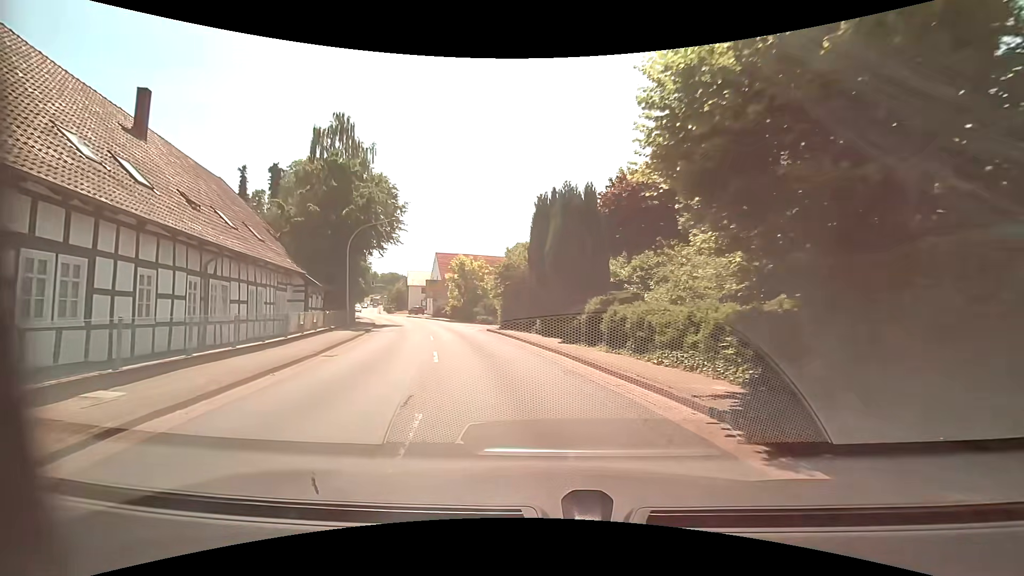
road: primary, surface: asphalt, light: Day
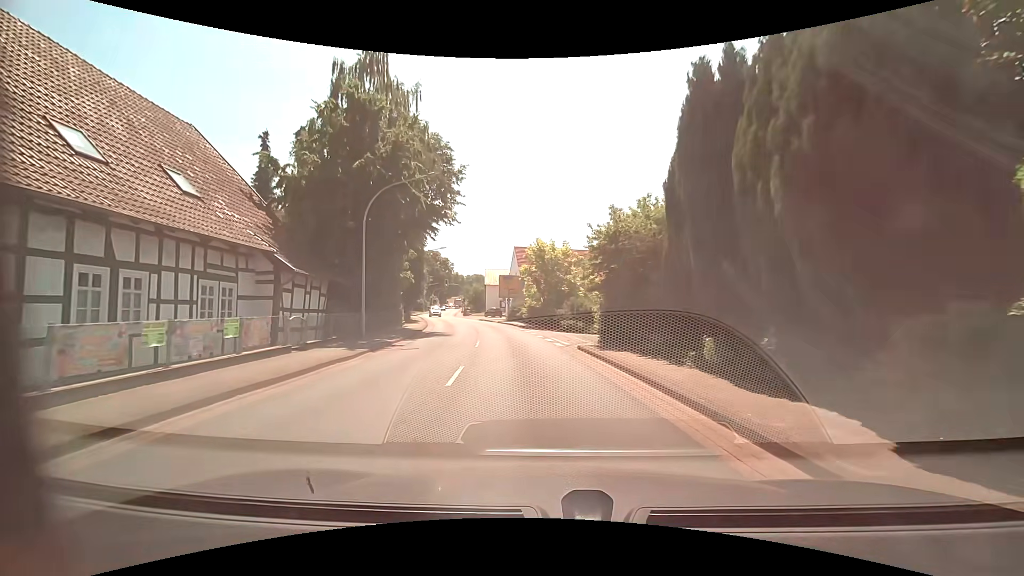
(-1.4, +13.1) m; -10°
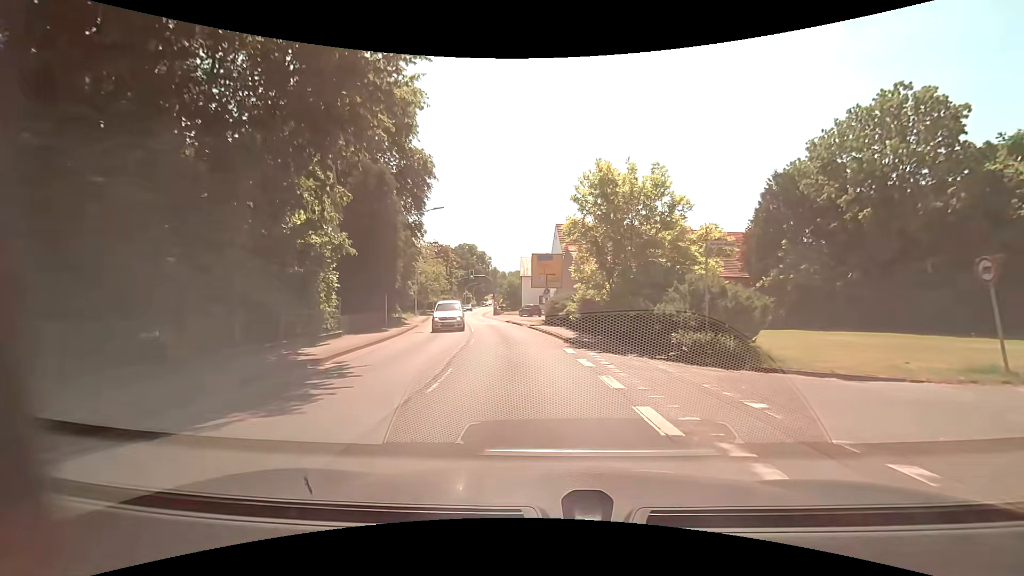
(-1.0, +19.6) m; -5°
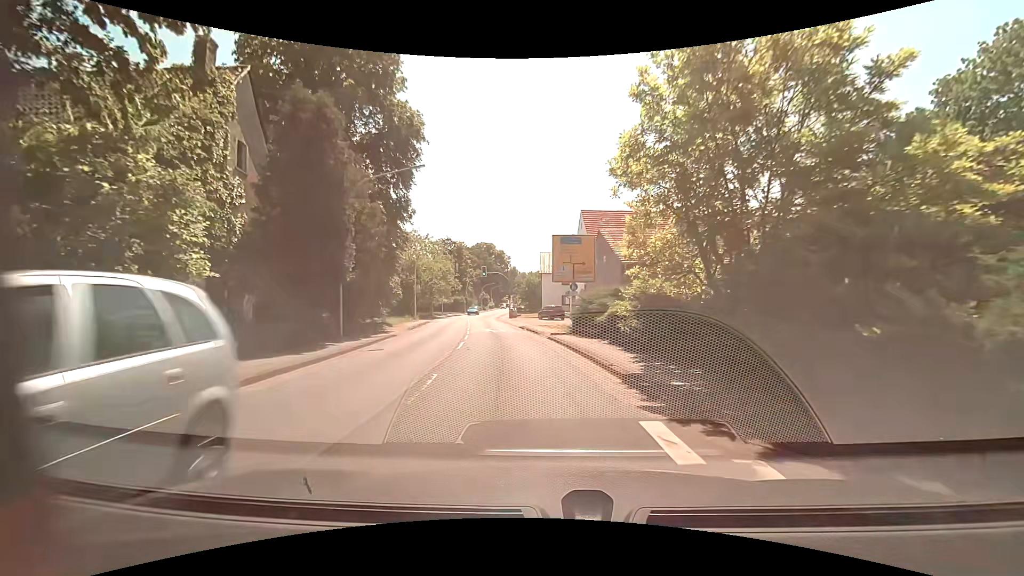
(-0.3, +9.8) m; -3°
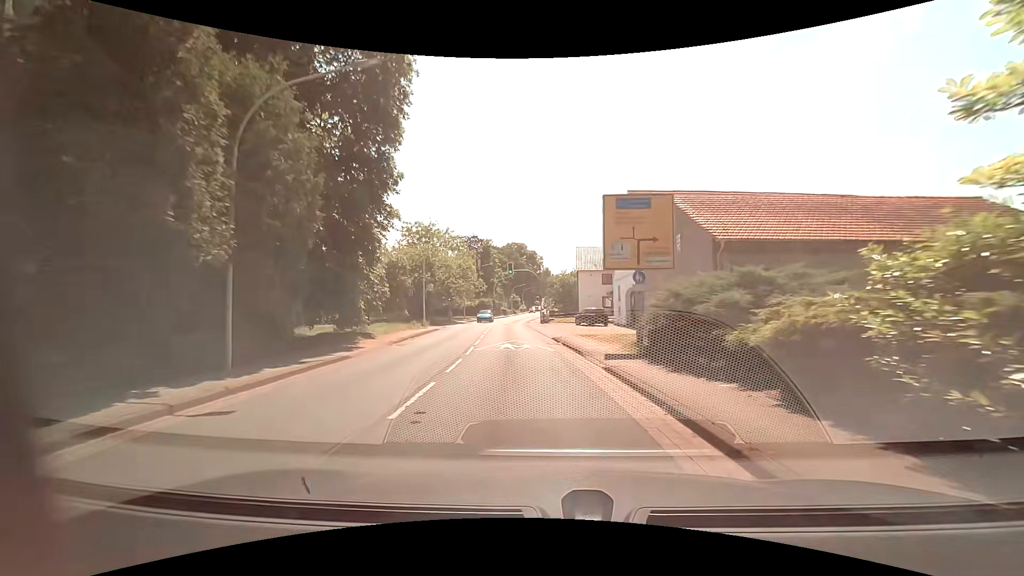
(-0.3, +9.9) m; -4°
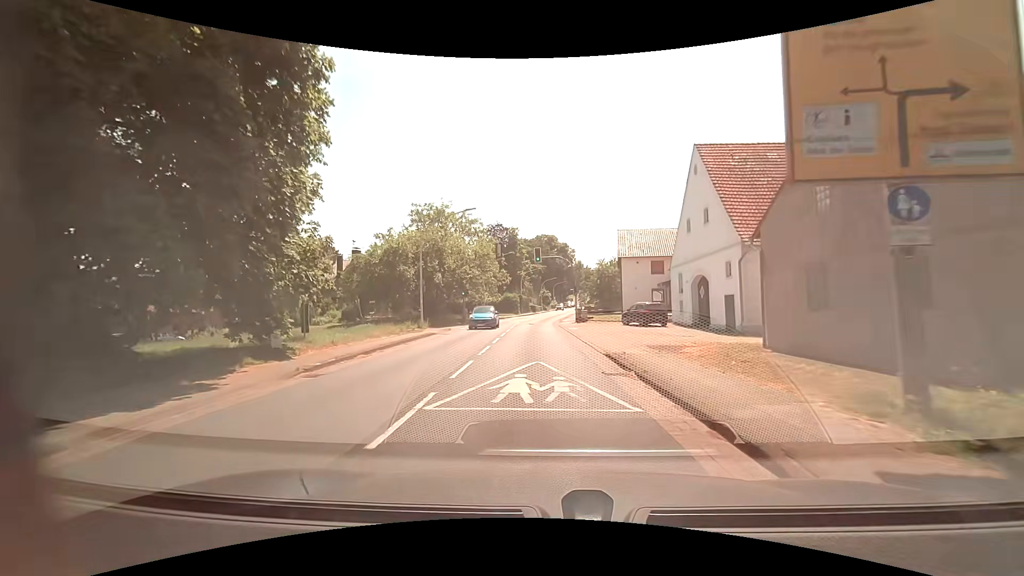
(-0.2, +10.8) m; -3°
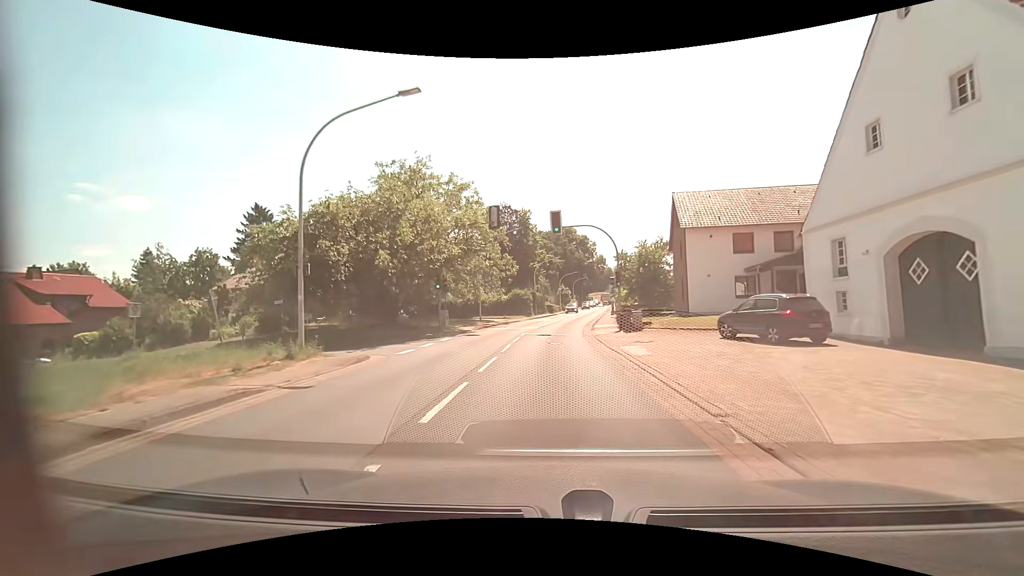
(-0.5, +17.4) m; -3°
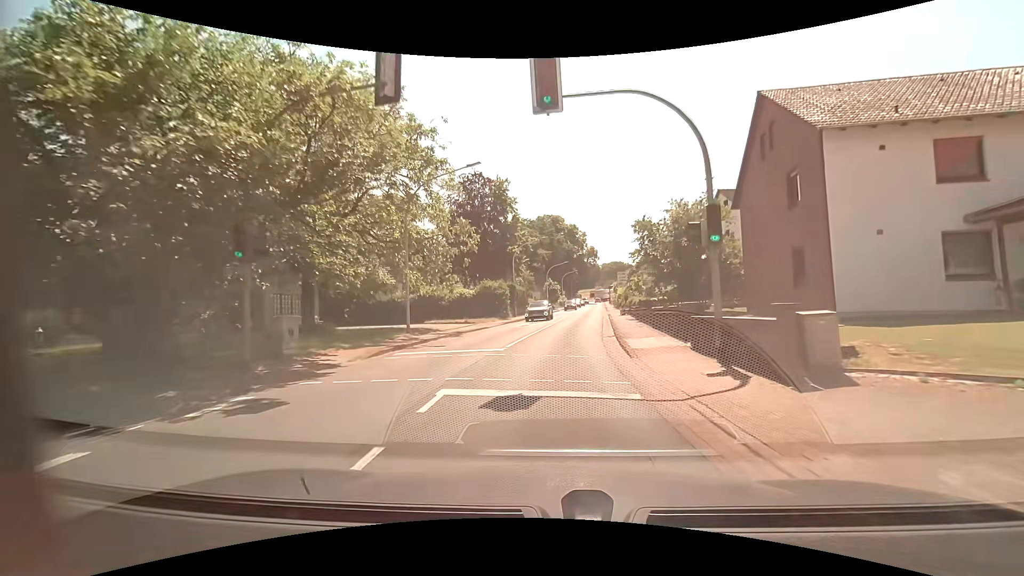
(+0.3, +17.9) m; +2°
(0, +10) (+1, +20) (+2, +30) (+3, +40) (+4, +50) (+5, +60) (+6, +70) (+7, +80) (+8, +90) (+9, +100) m
